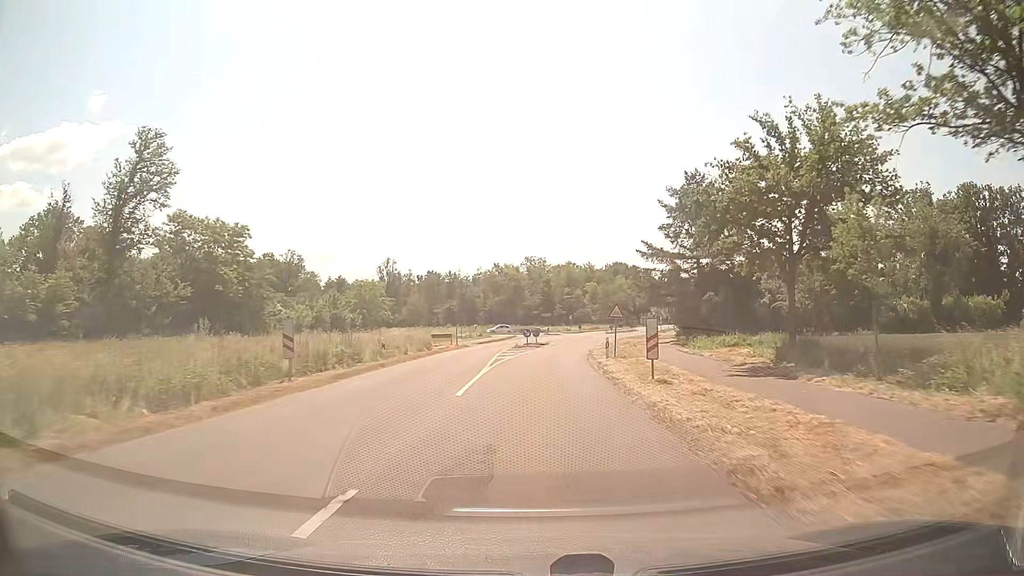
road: secondary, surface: asphalt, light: Day
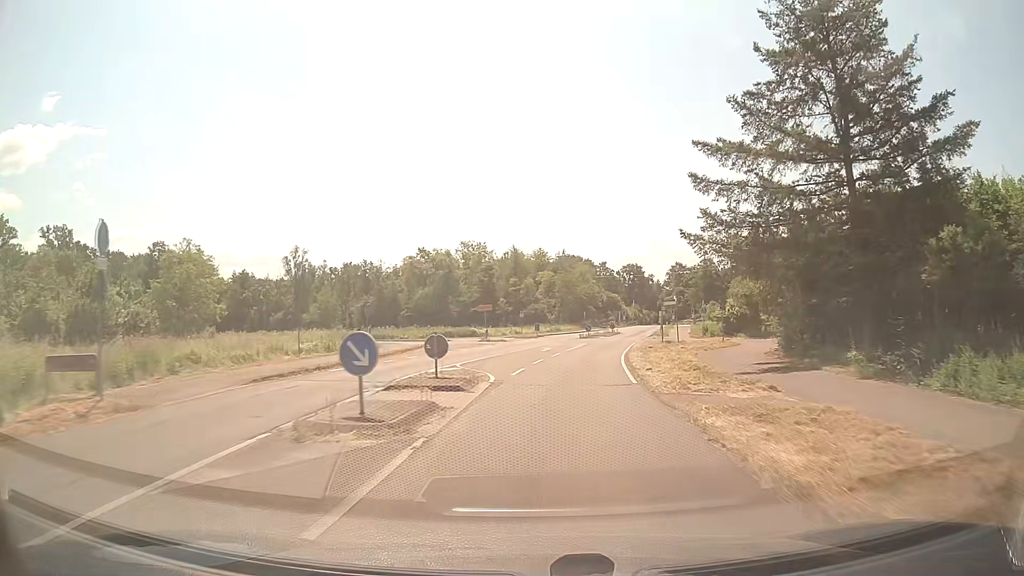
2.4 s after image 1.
(+1.1, +37.0) m; +5°
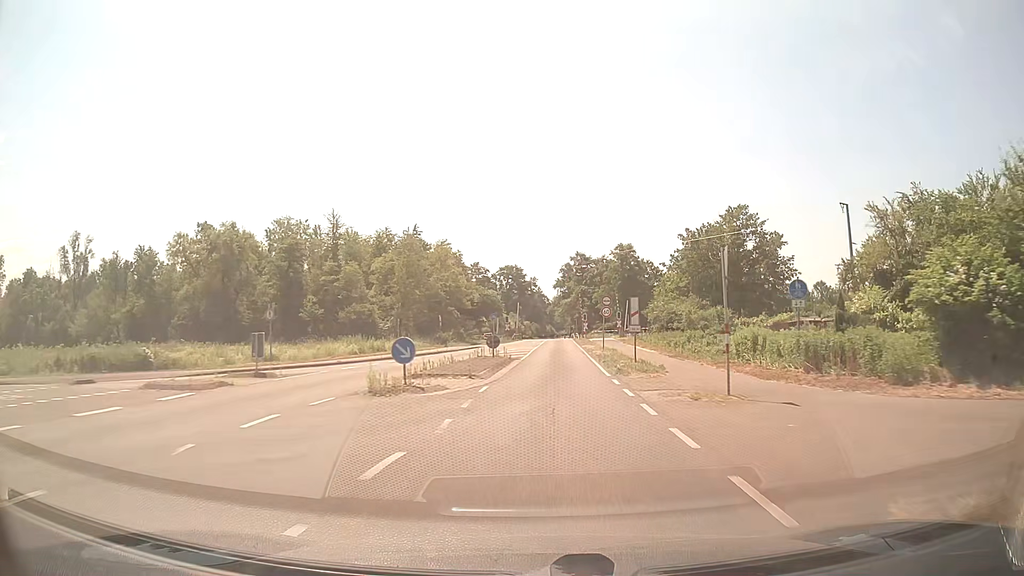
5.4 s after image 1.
(+4.8, +46.0) m; +11°
(0, +10) (+1, +20) (+1, +30) (+1, +40) (+2, +50) (+2, +60) (+3, +70) (+3, +80) (+3, +90) (+4, +100) m
